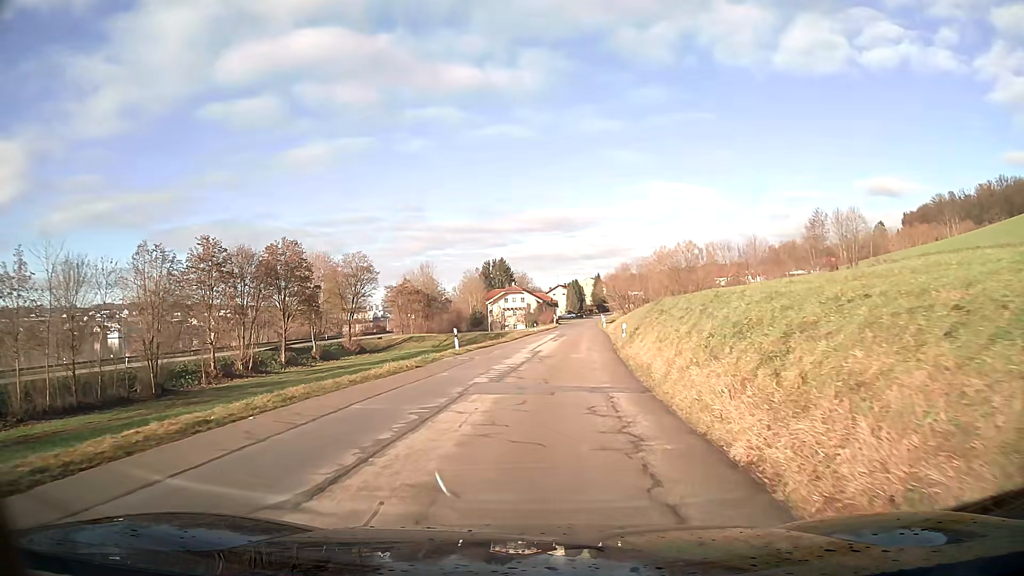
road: tertiary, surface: asphalt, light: Day
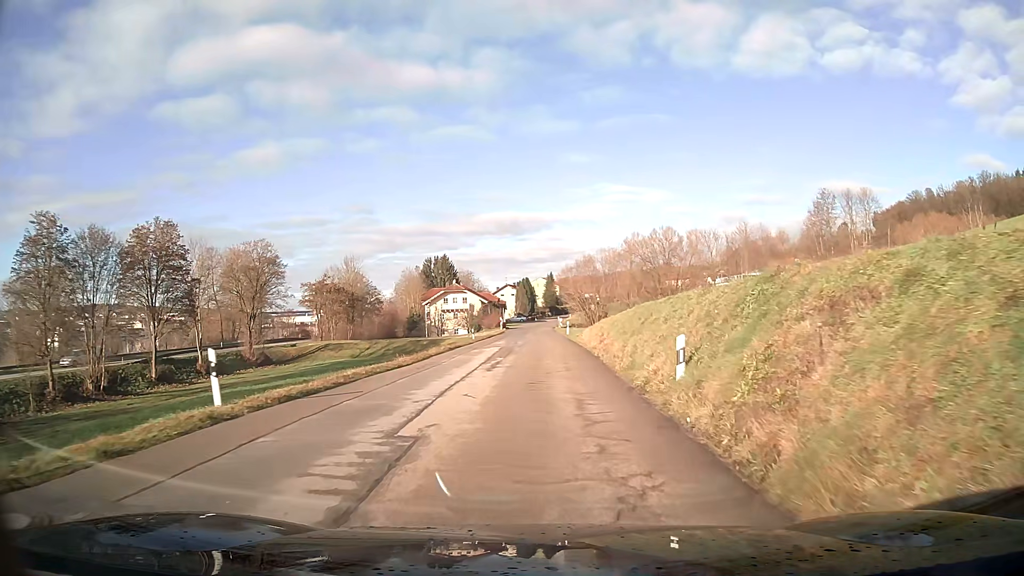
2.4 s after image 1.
(+0.8, +20.1) m; +4°
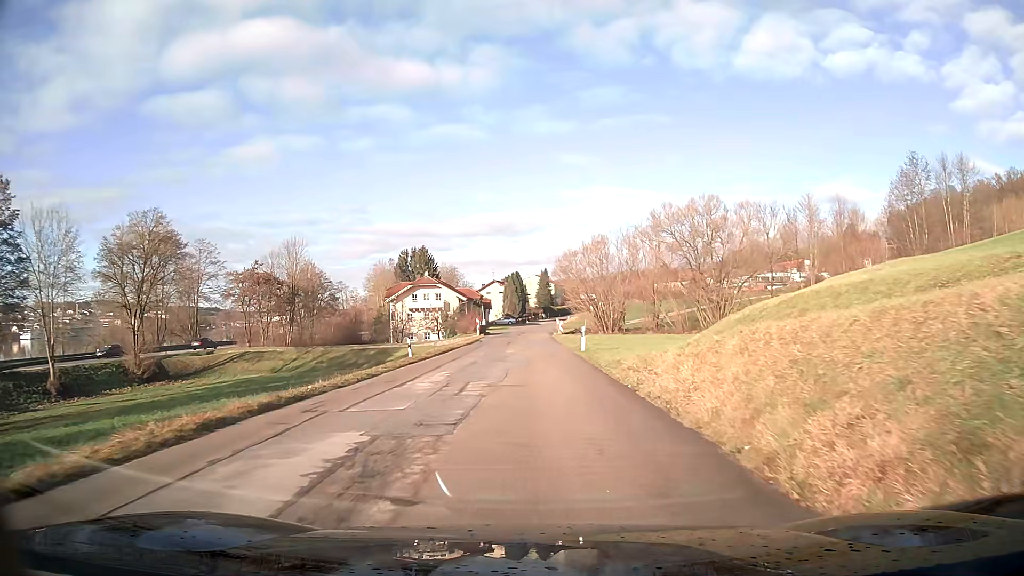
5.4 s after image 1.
(+0.1, +24.8) m; 0°
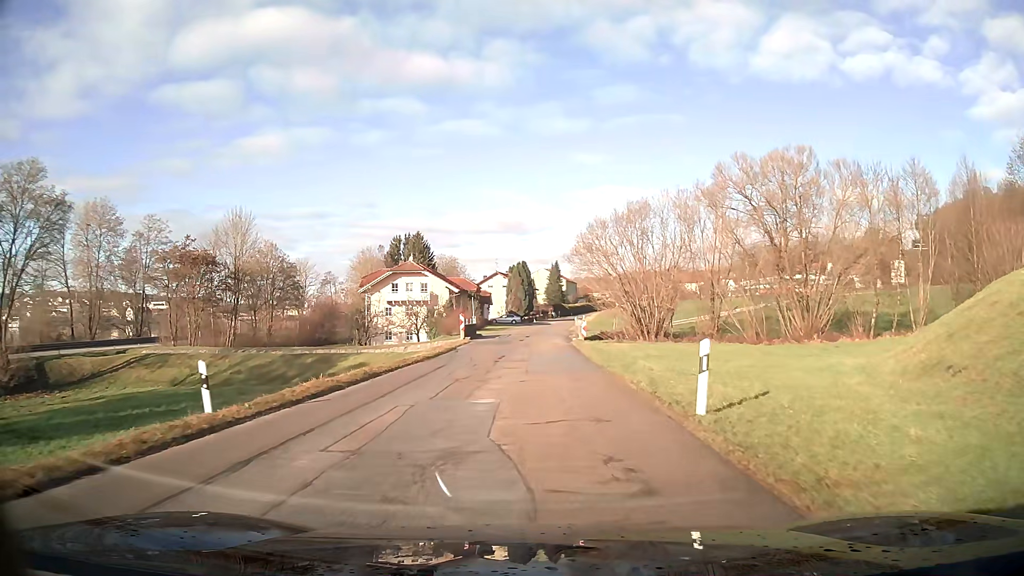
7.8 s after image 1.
(-0.1, +19.8) m; -1°
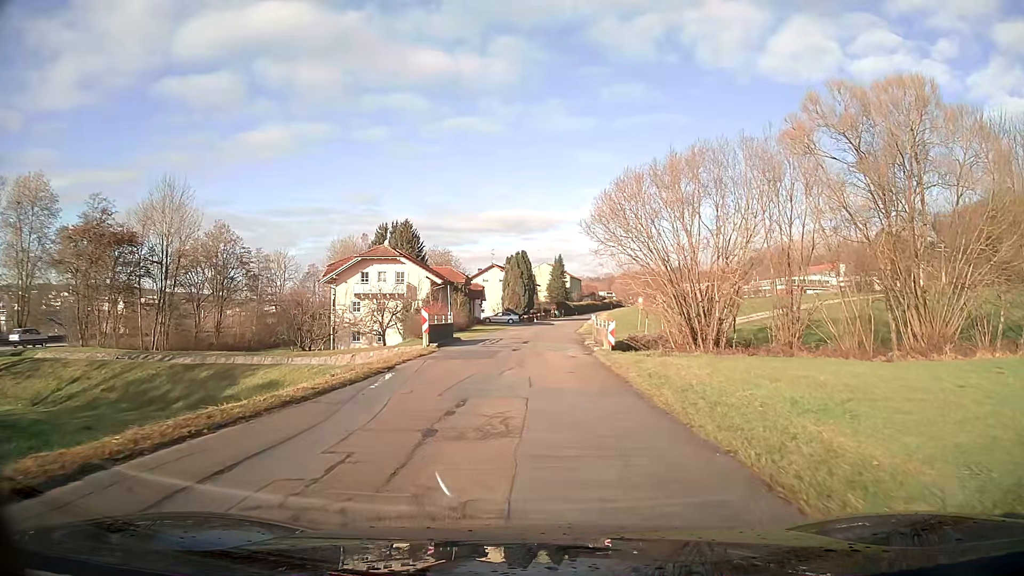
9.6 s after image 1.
(0.0, +14.8) m; 0°
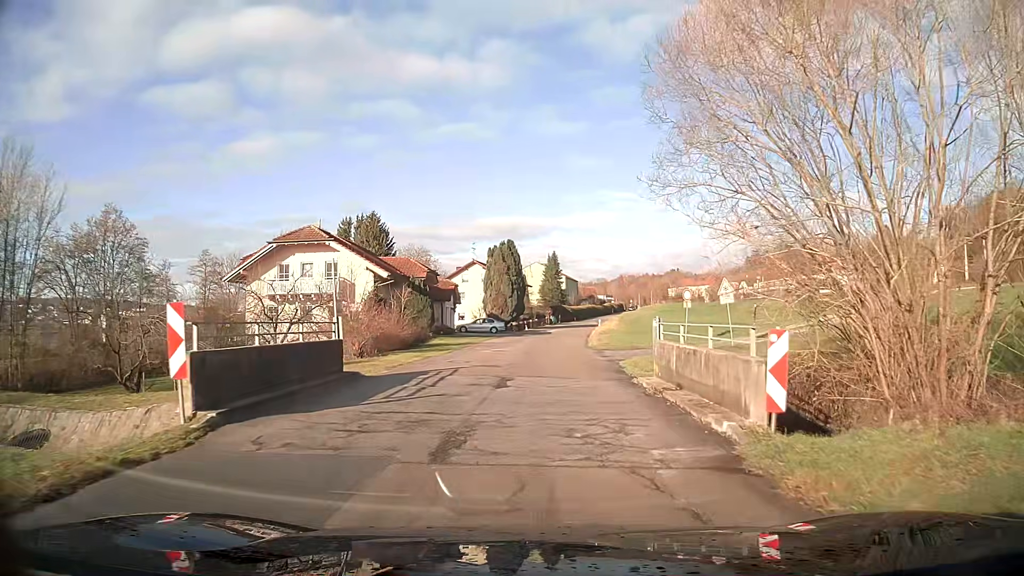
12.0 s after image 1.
(+0.1, +19.7) m; +1°
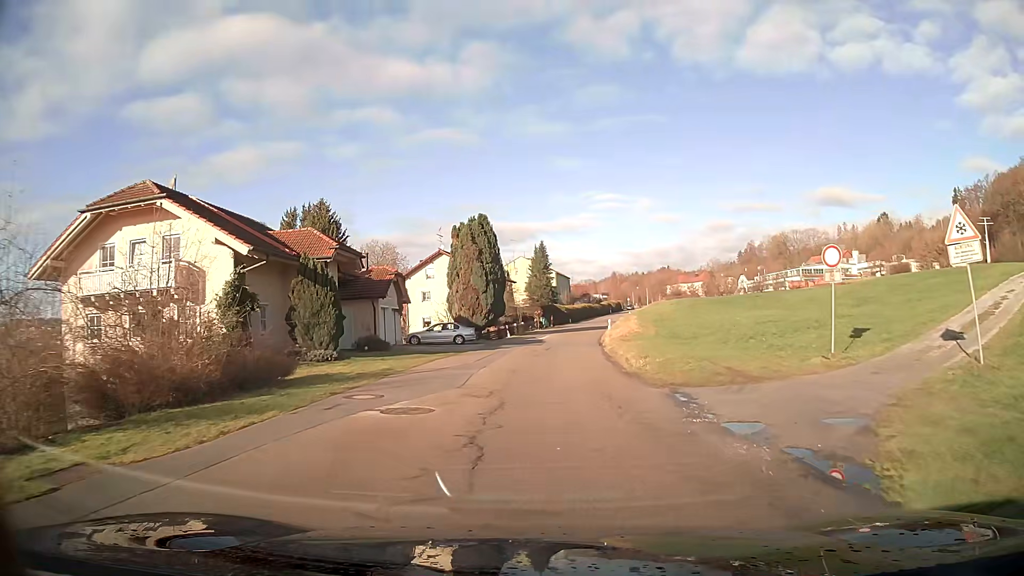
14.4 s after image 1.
(+0.1, +19.7) m; +1°
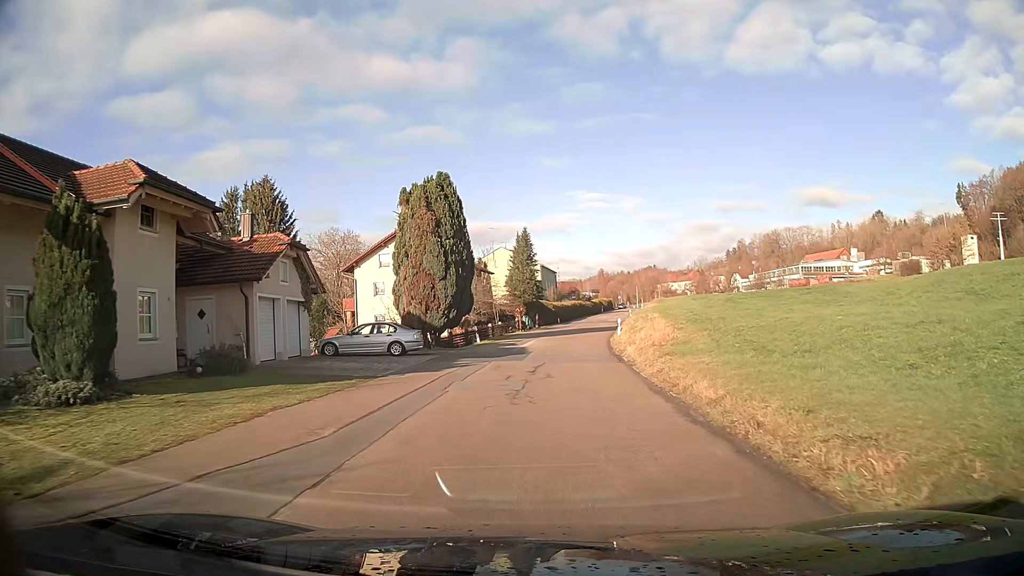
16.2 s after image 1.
(+0.2, +14.7) m; +2°
